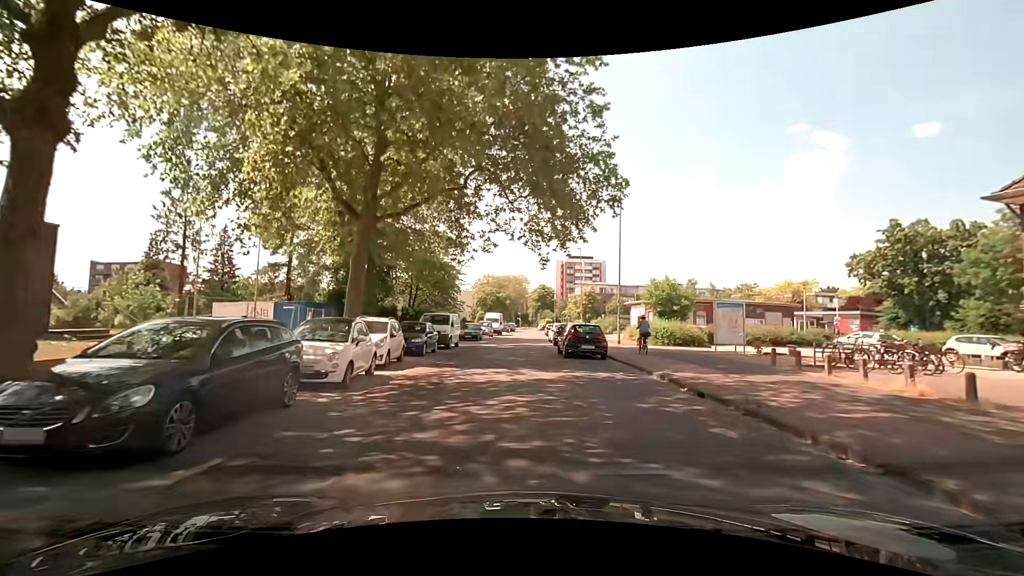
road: unclassified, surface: asphalt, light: Day
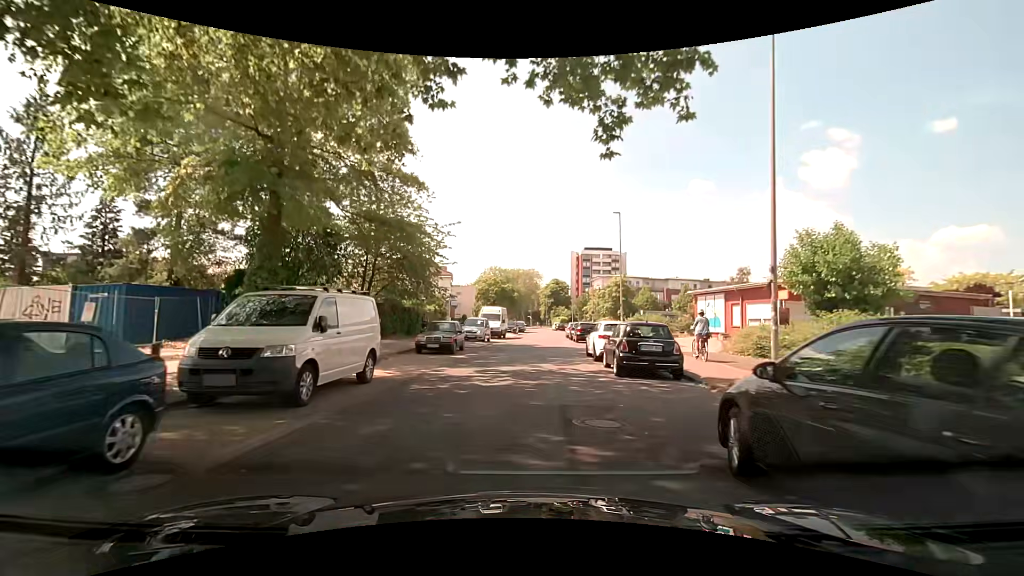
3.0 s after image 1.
(+0.1, +18.7) m; +1°
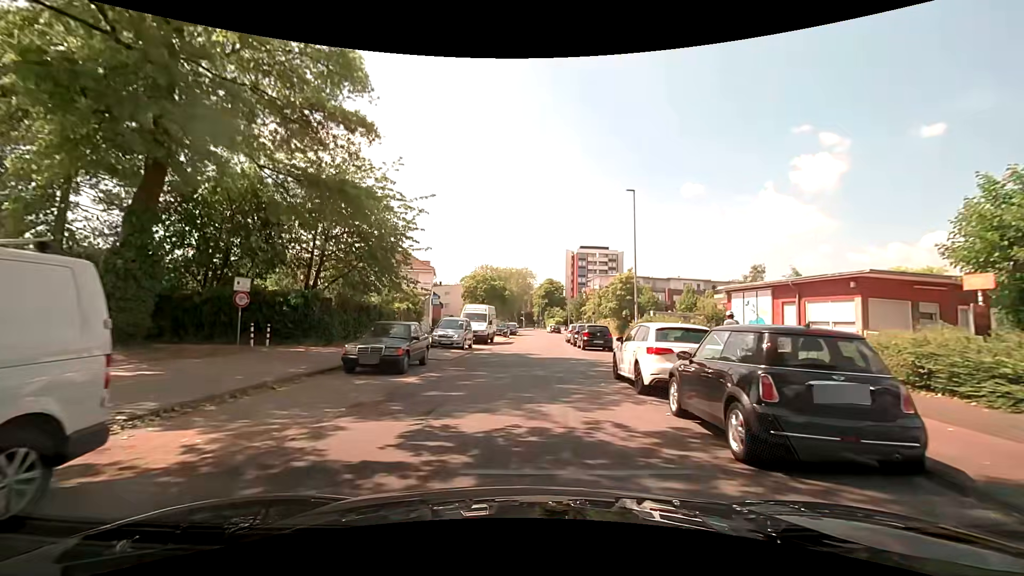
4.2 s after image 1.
(-0.1, +7.7) m; 0°
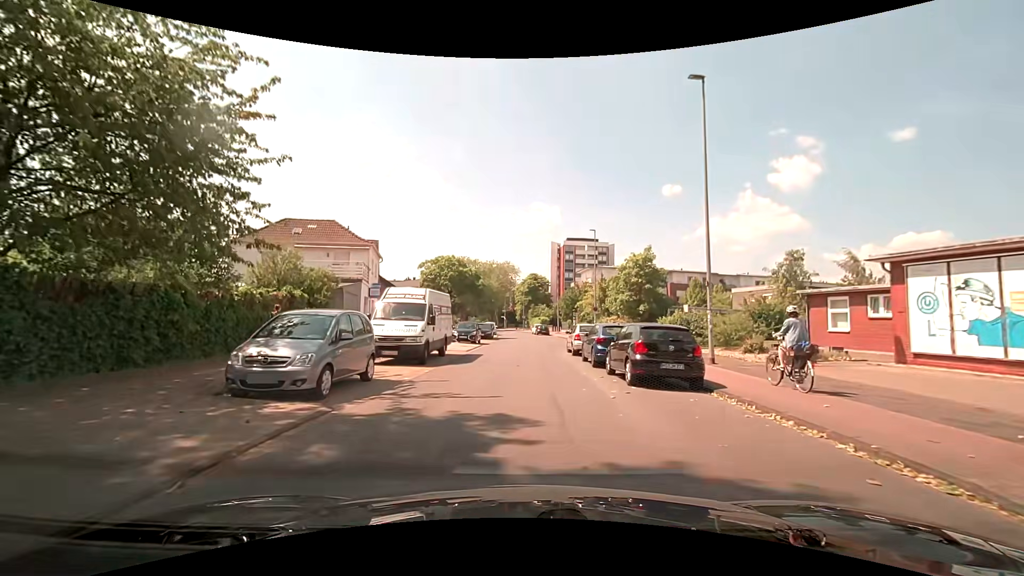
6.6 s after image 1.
(-0.1, +15.8) m; +1°
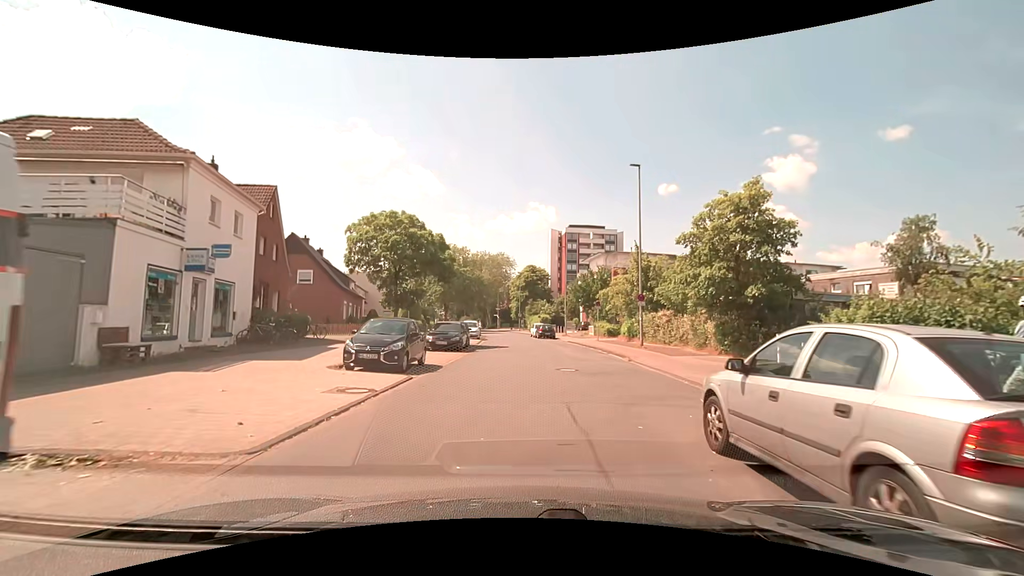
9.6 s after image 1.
(+0.1, +19.4) m; +1°
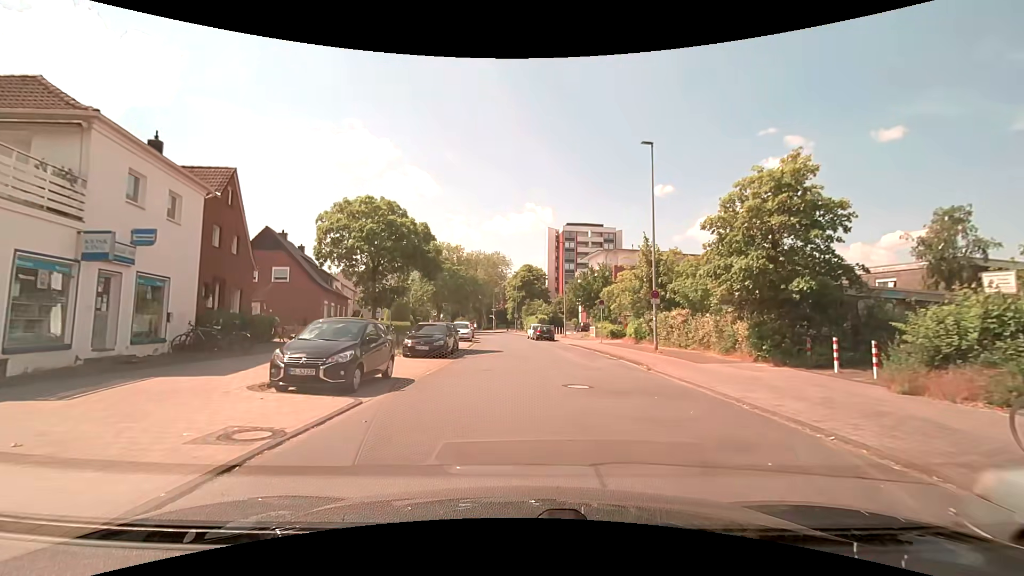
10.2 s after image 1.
(0.0, +3.7) m; 0°
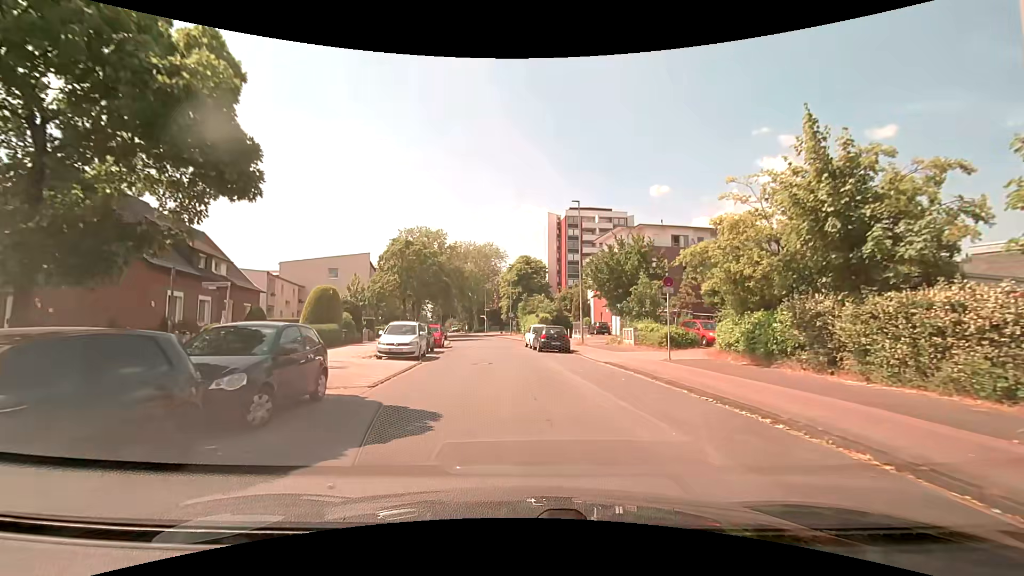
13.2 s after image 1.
(+0.2, +18.3) m; 0°
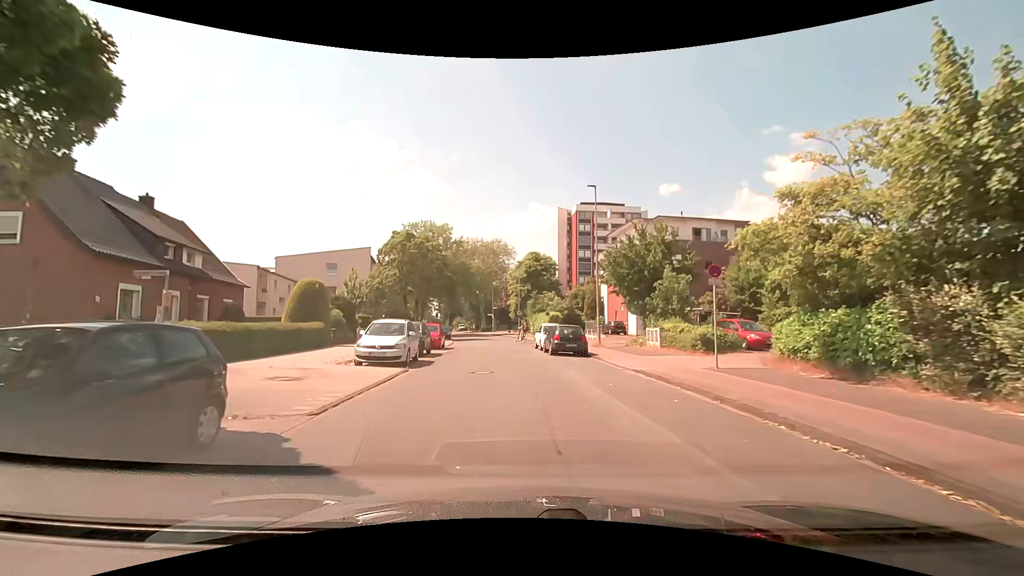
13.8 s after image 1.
(0.0, +3.7) m; -2°
